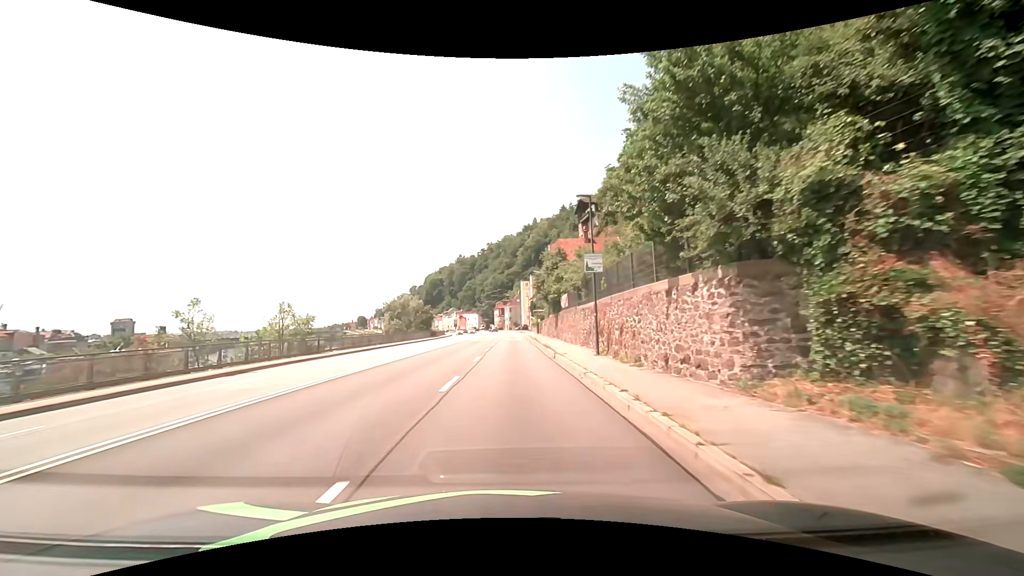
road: primary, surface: asphalt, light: Day
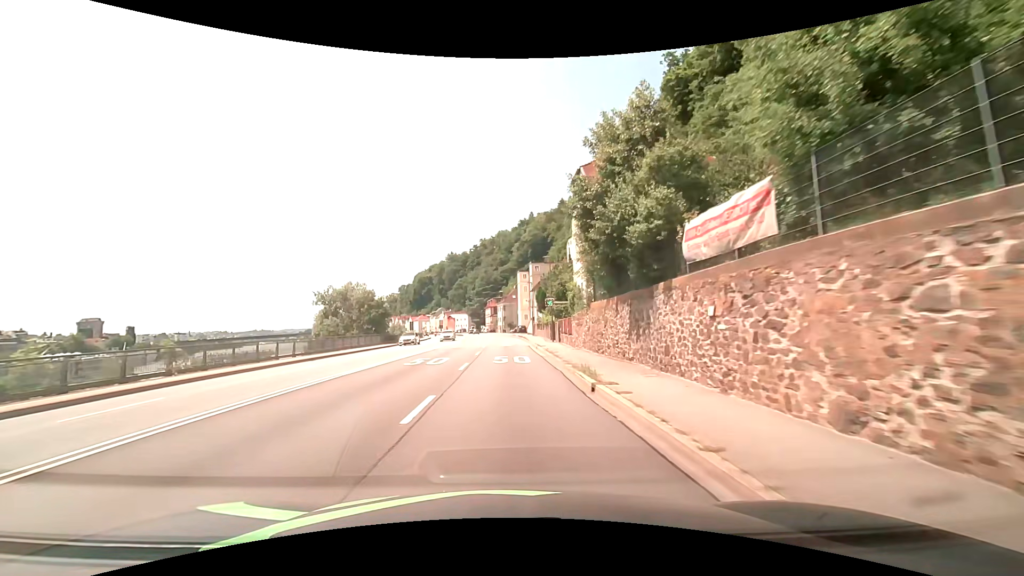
(+0.3, +30.4) m; +1°
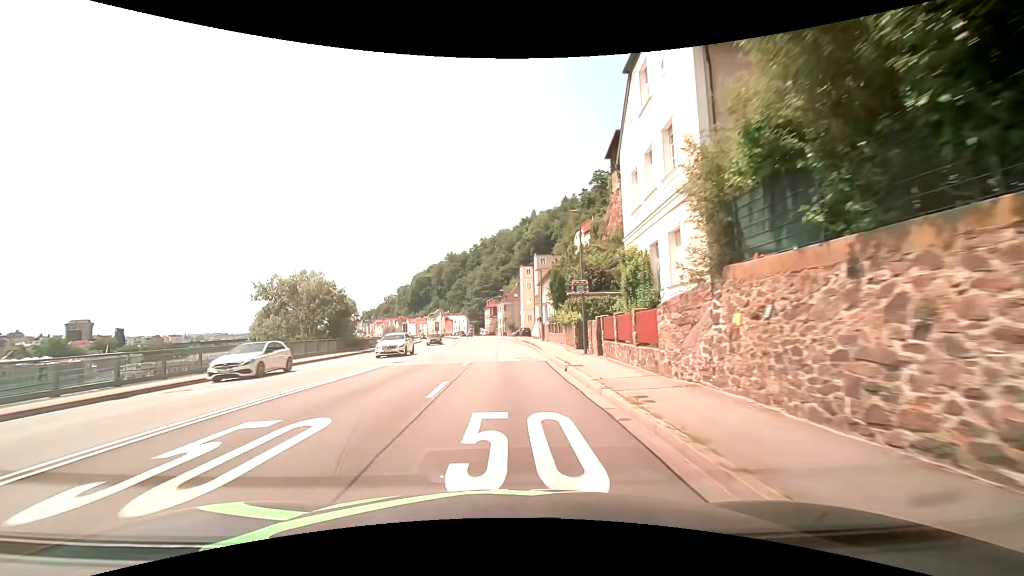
(-0.1, +15.2) m; 0°
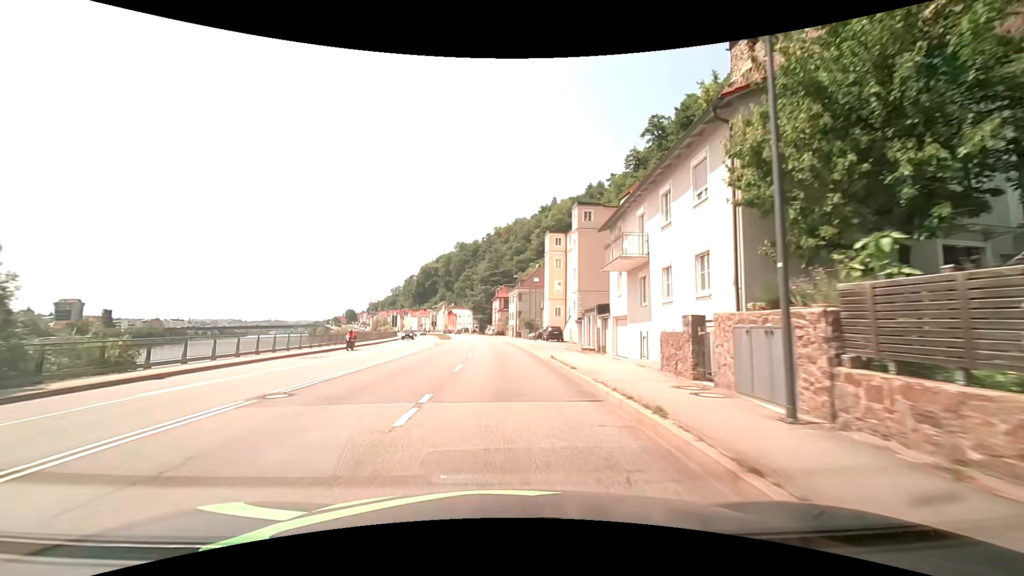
(-0.5, +37.9) m; -2°
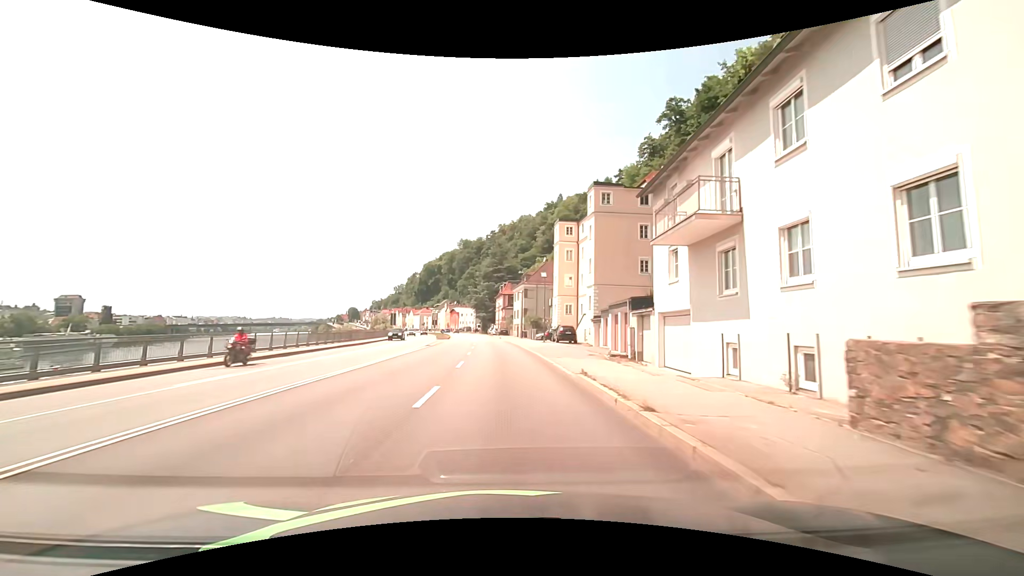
(-0.1, +7.6) m; 0°
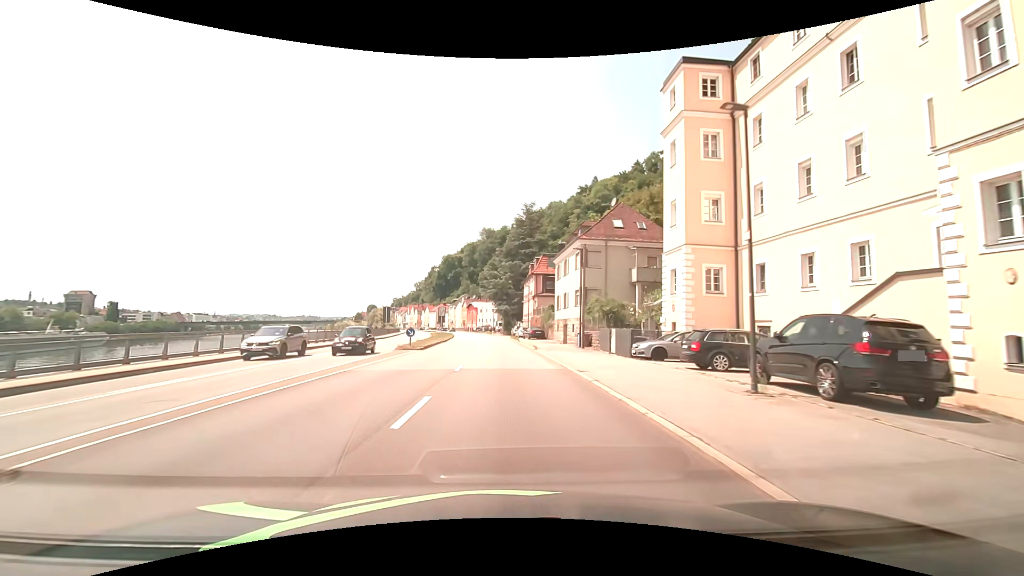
(-1.1, +38.1) m; -3°
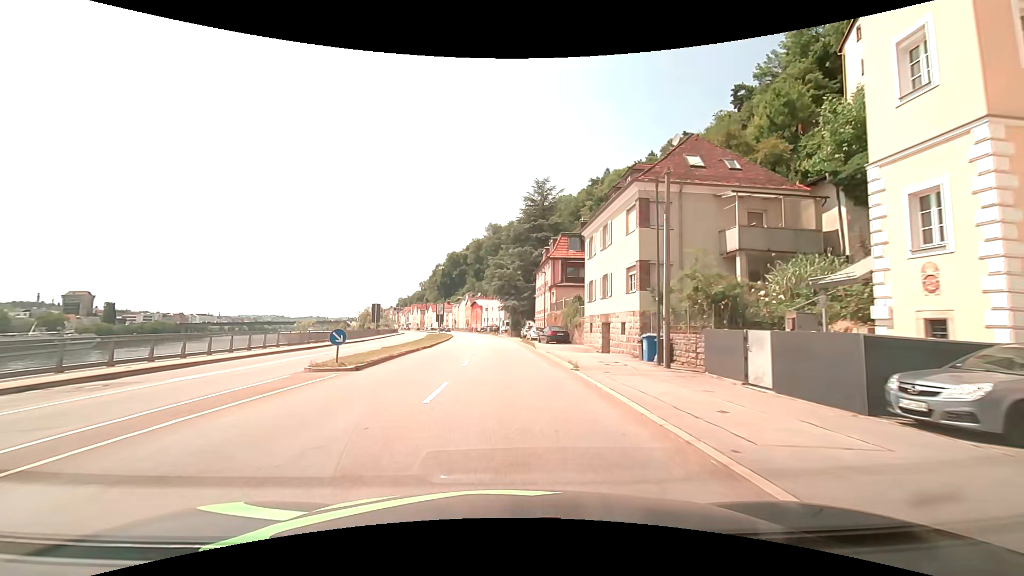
(-0.1, +15.3) m; -1°
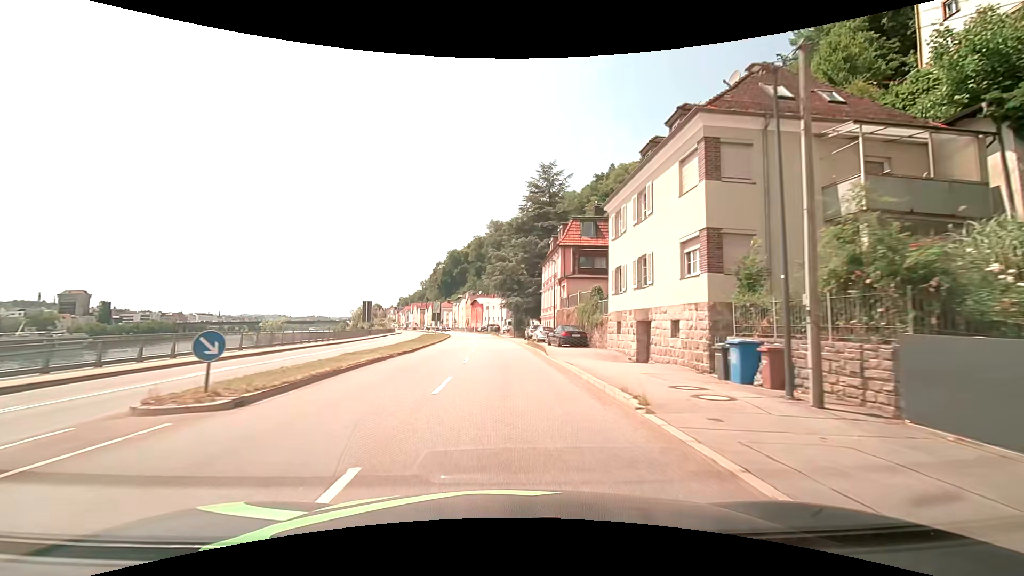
(0.0, +7.7) m; 0°
(0, +10) (0, +20) (-1, +30) (-1, +40) (-2, +50) (-2, +60) (-3, +70) (-5, +80) (-6, +90) (-7, +100) m
